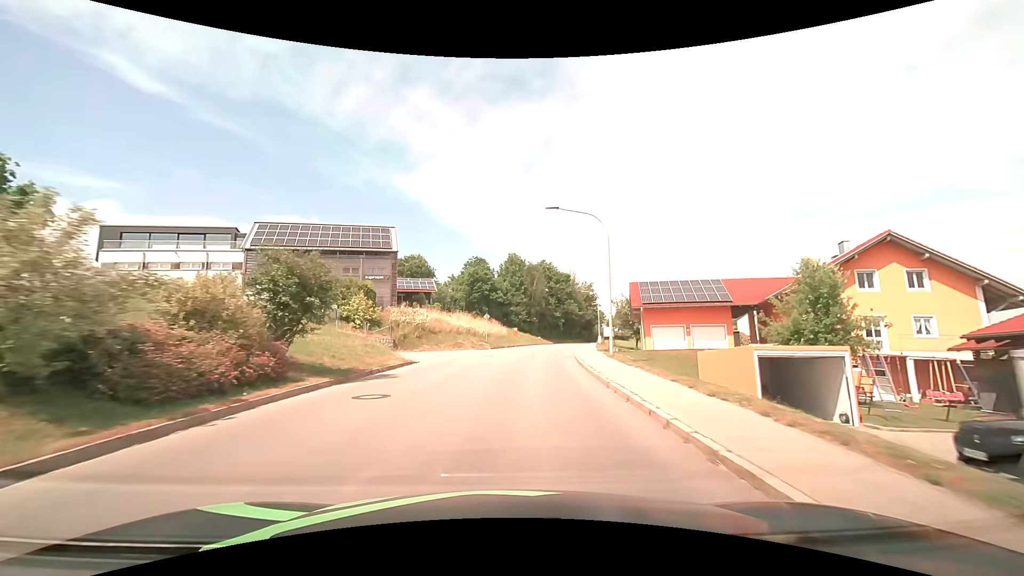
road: tertiary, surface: asphalt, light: Day
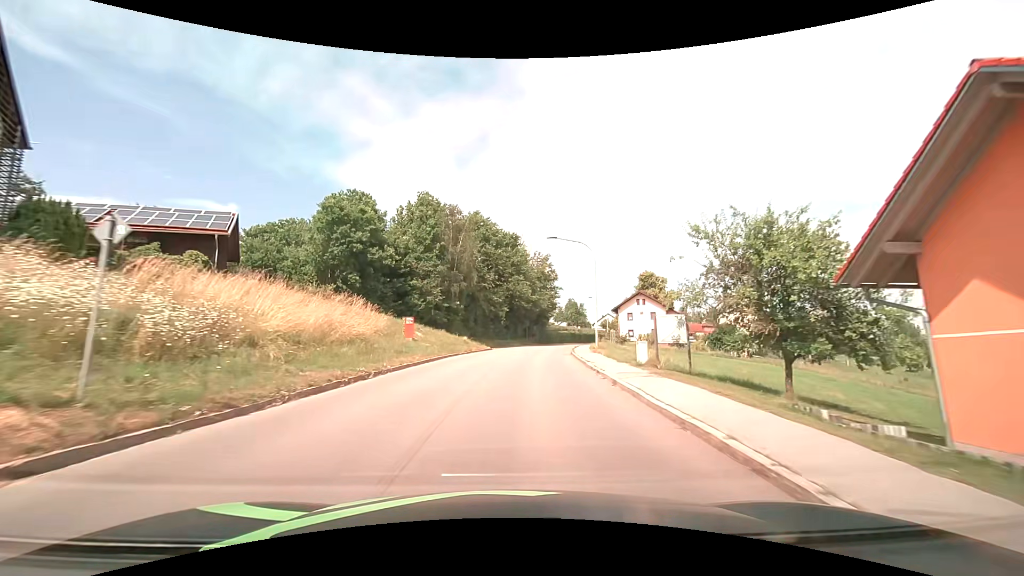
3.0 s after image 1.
(+2.3, +38.0) m; +8°
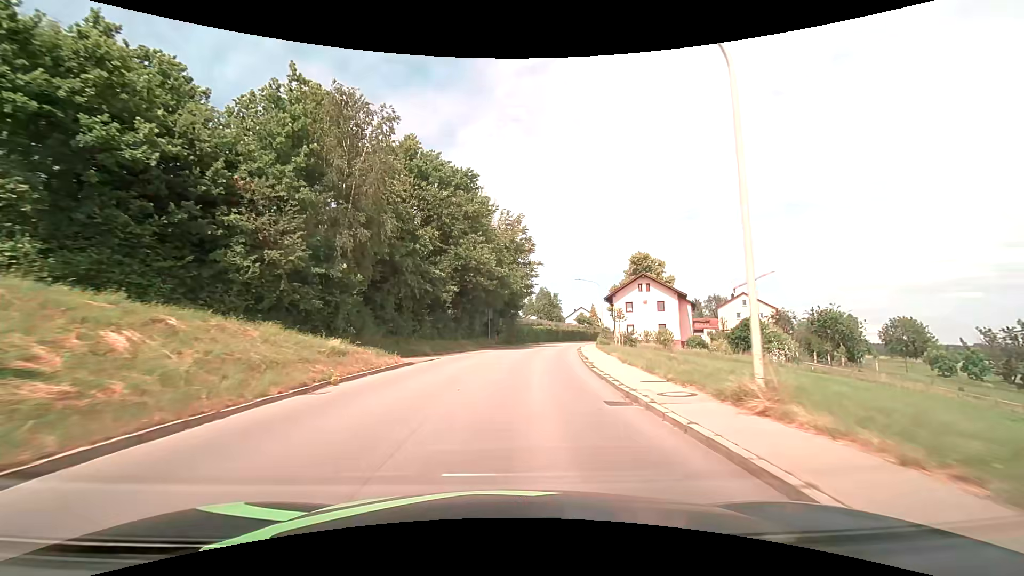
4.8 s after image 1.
(+0.9, +23.0) m; +4°
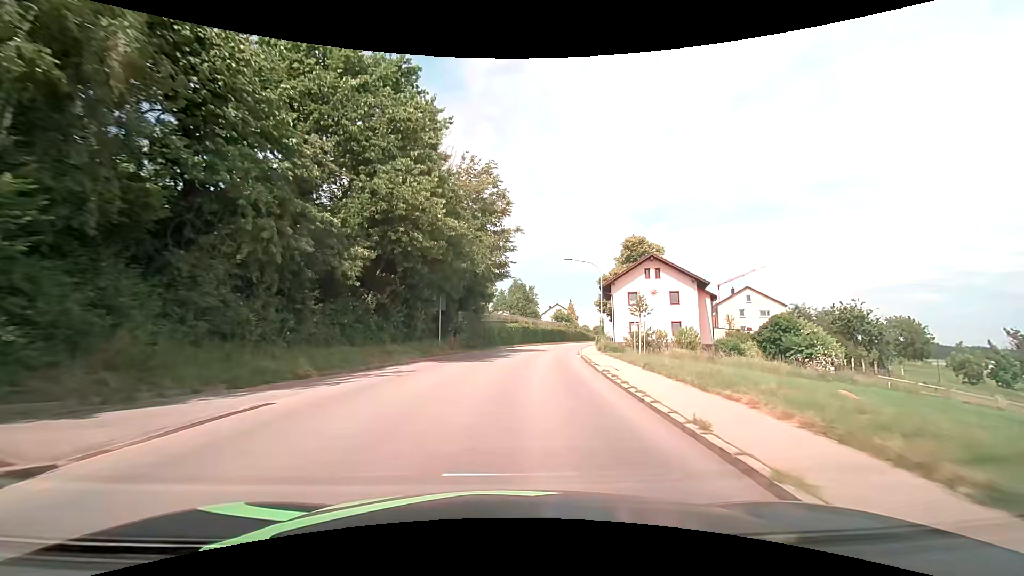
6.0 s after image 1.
(+0.4, +15.4) m; +3°
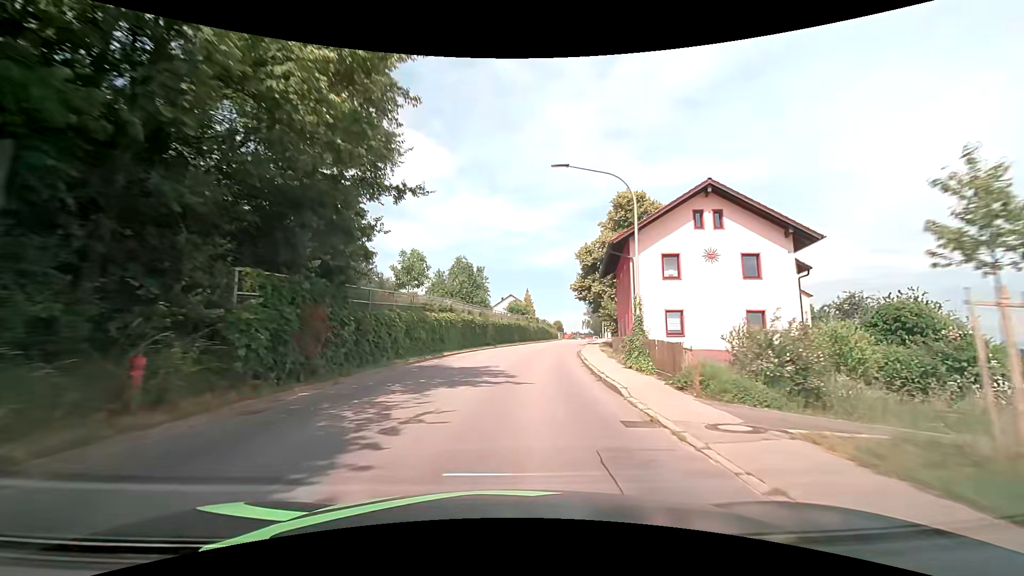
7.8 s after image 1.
(+1.3, +23.0) m; +6°
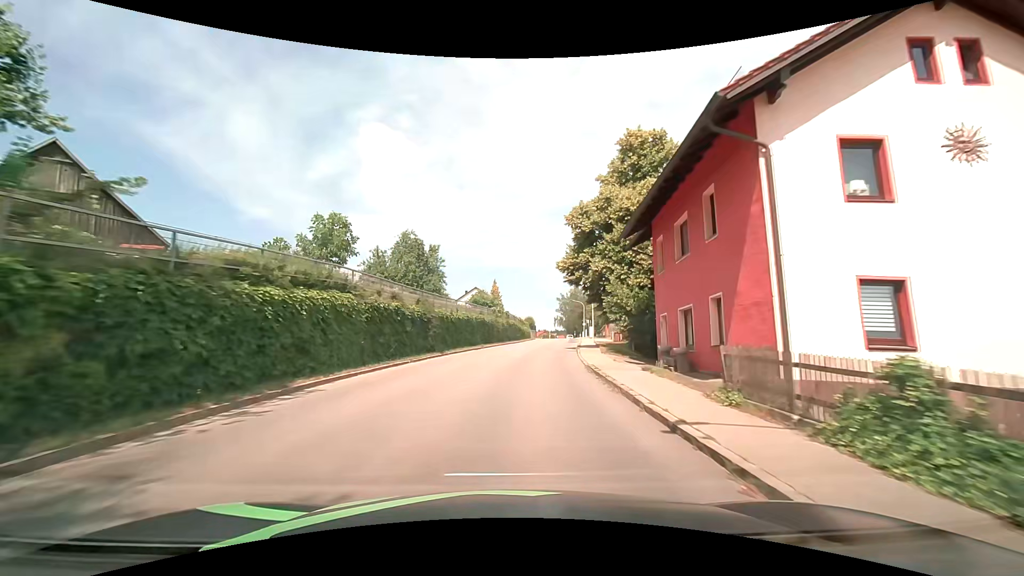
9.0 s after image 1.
(+0.4, +15.4) m; +3°
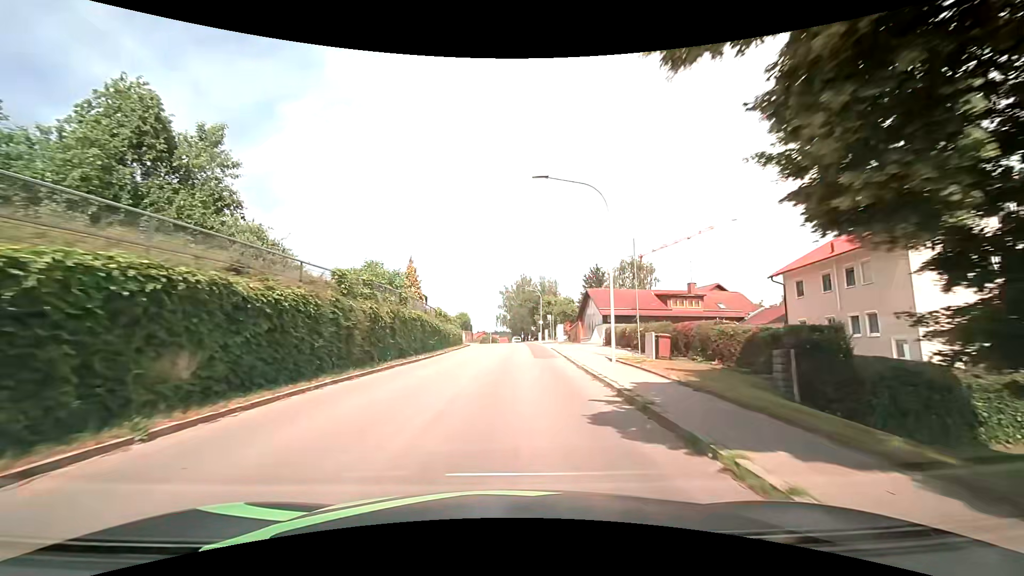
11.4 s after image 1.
(+2.1, +30.6) m; +7°
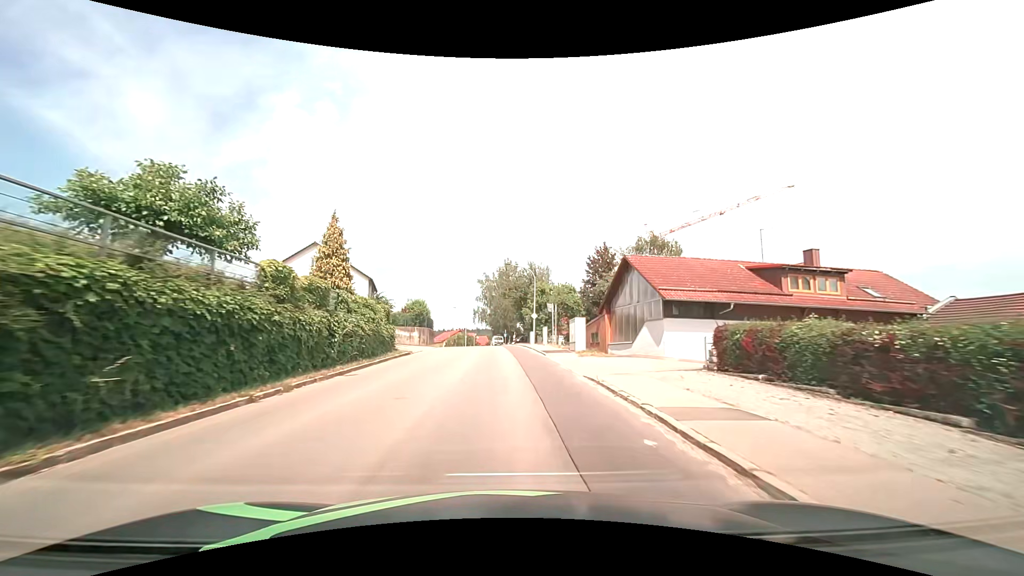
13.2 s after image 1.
(+0.6, +22.9) m; +2°
(0, +10) (0, +20) (0, +30) (-1, +40) (-2, +50) (-3, +60) (-5, +70) (-7, +80) (-9, +89) (-12, +99) m
